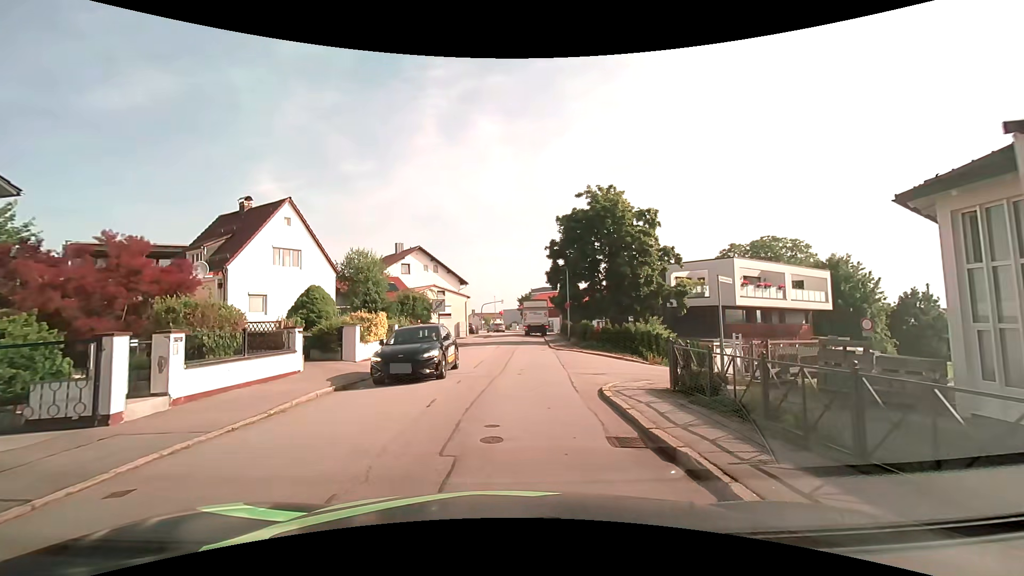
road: residential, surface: asphalt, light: Day
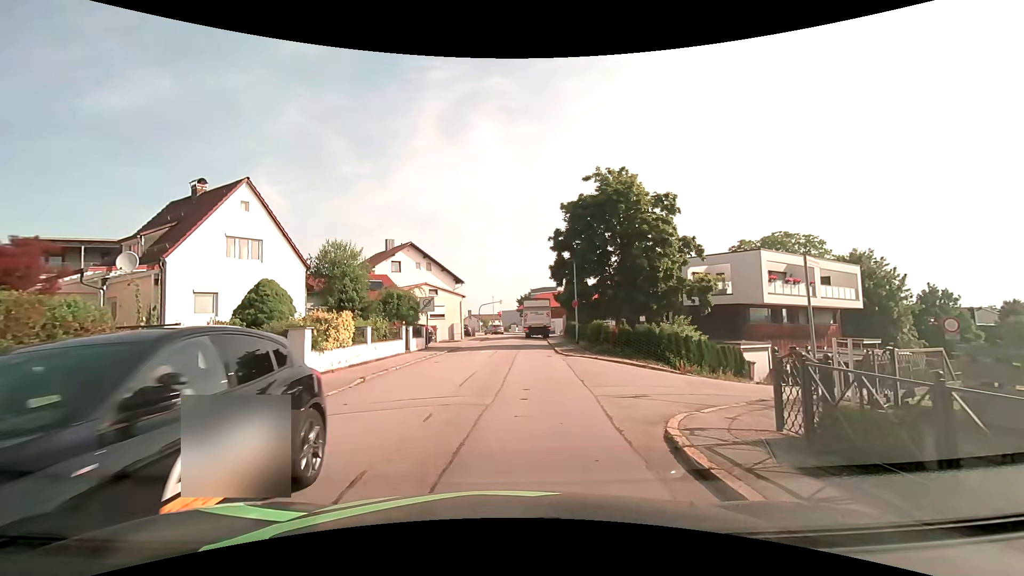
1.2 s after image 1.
(0.0, +4.5) m; -1°
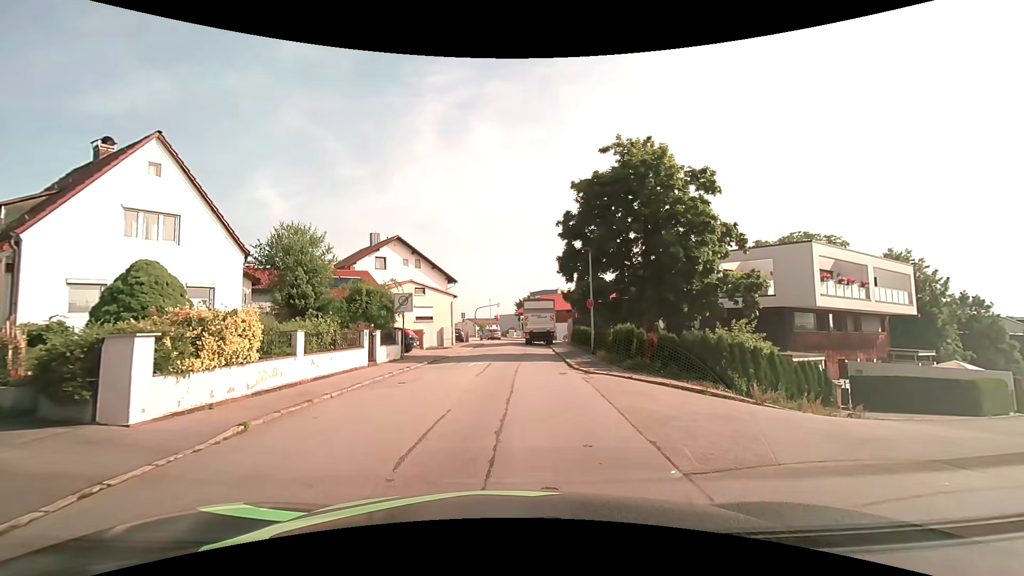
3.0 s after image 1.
(+0.1, +6.2) m; +1°
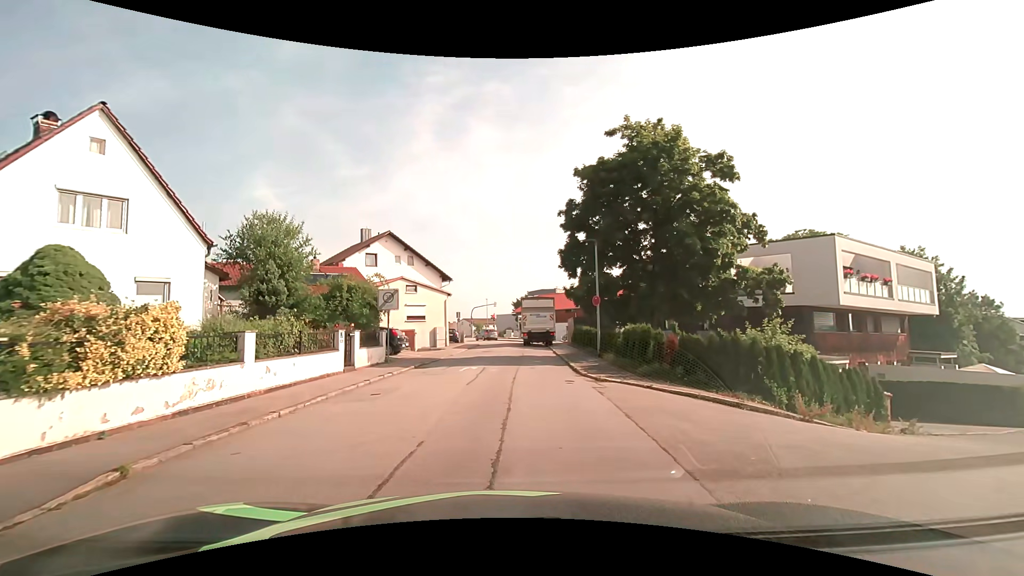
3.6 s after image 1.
(0.0, +2.4) m; +1°
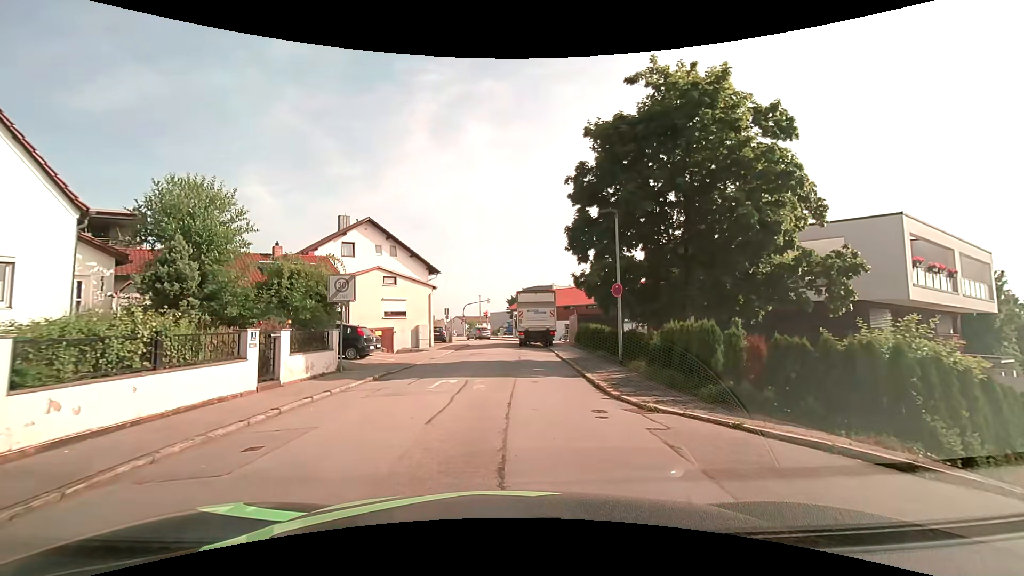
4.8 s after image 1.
(0.0, +5.2) m; 0°
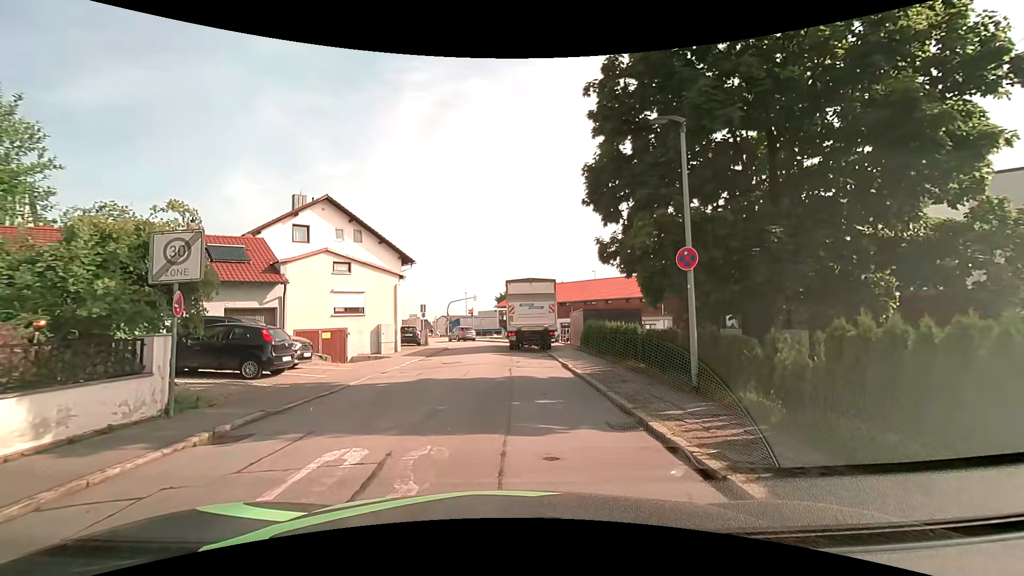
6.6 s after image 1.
(+0.1, +7.3) m; +2°
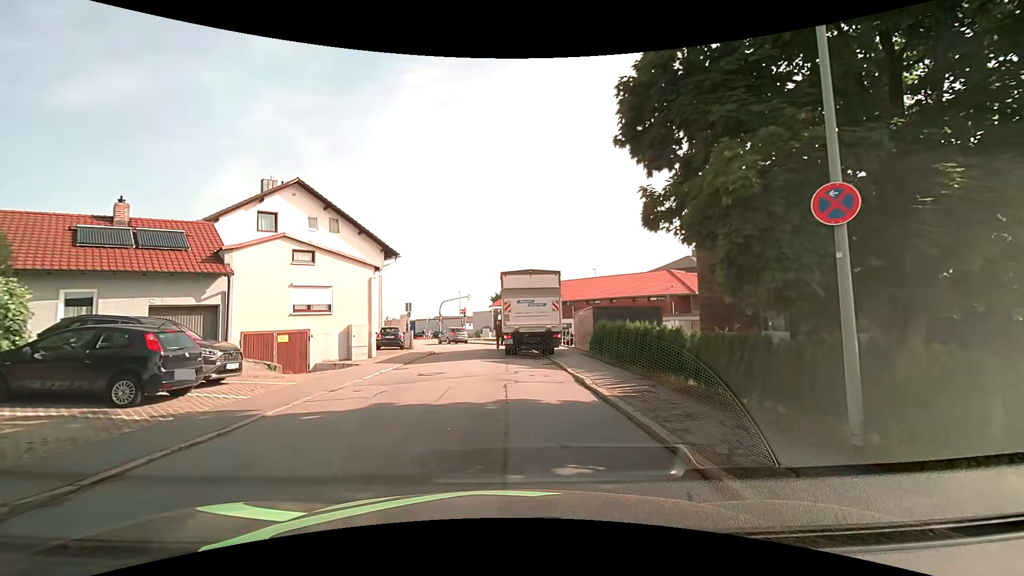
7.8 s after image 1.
(0.0, +4.2) m; -1°
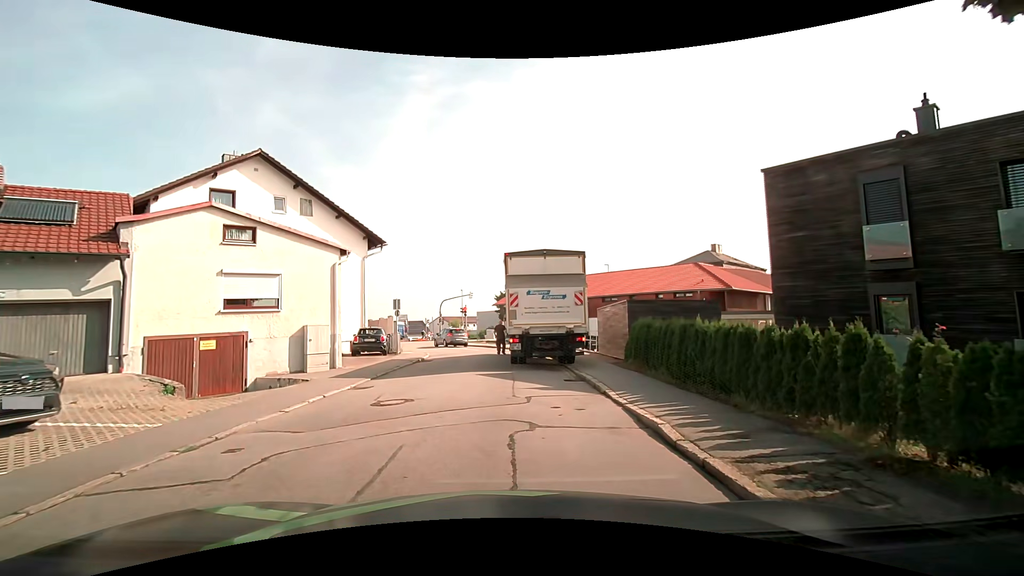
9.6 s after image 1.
(0.0, +5.5) m; 0°
